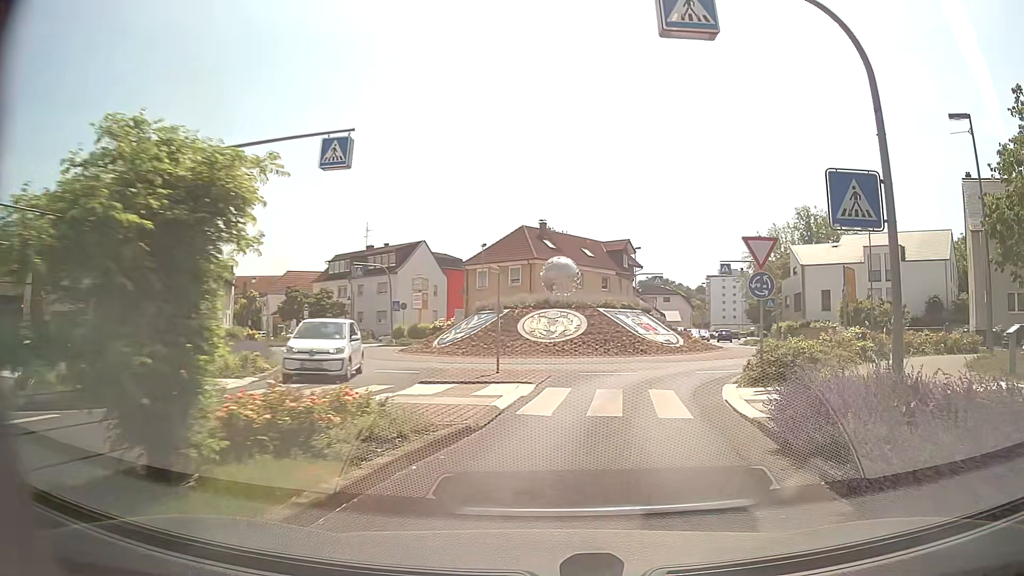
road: secondary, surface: asphalt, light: Day
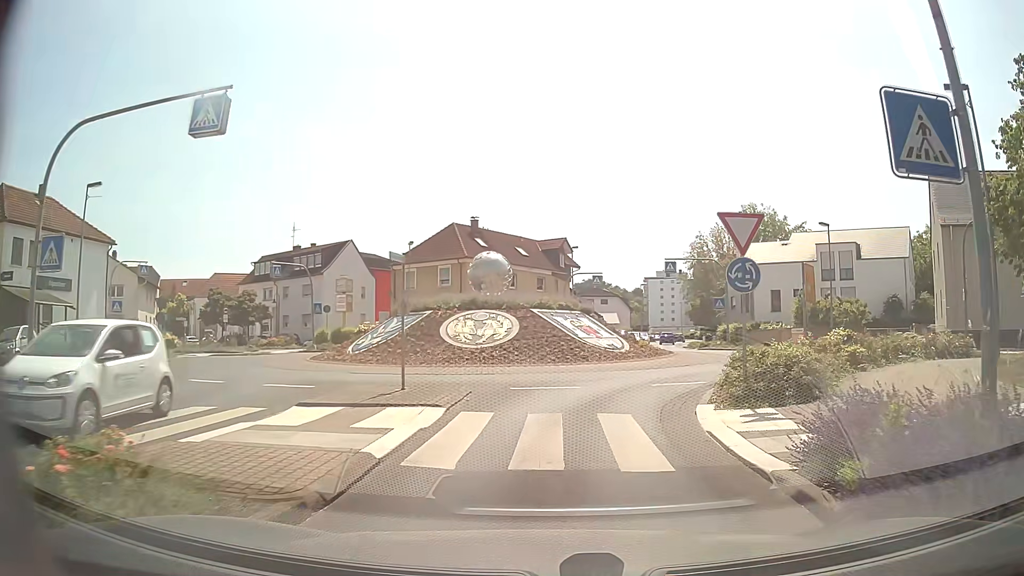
(+0.2, +3.4) m; +6°
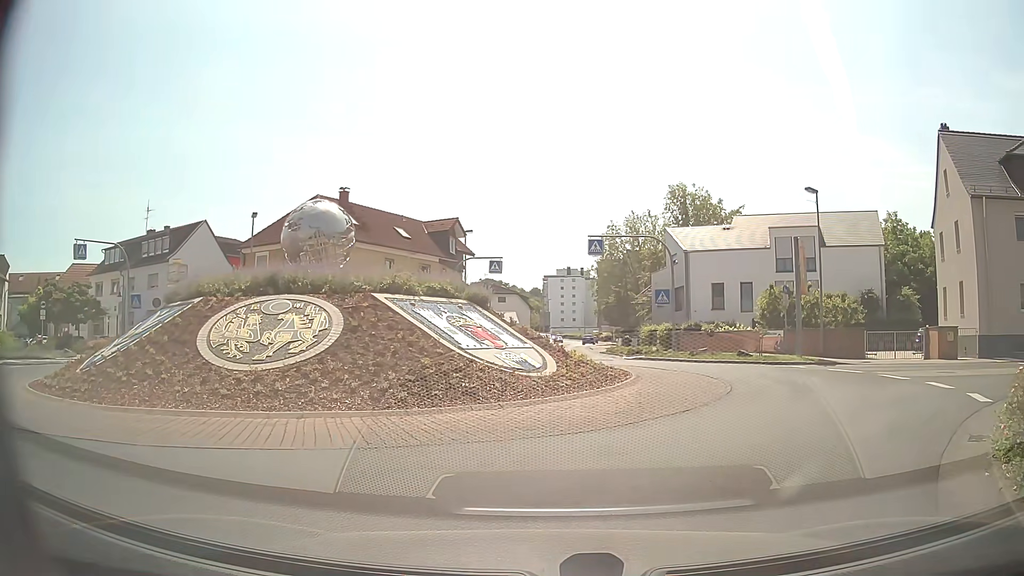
(+0.5, +11.6) m; +8°
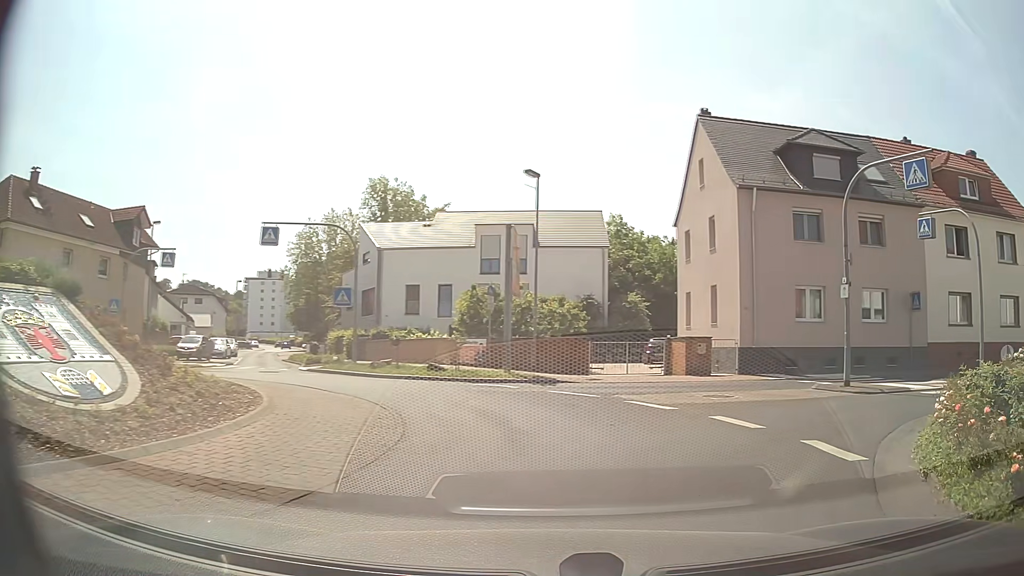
(+1.0, +5.6) m; +24°
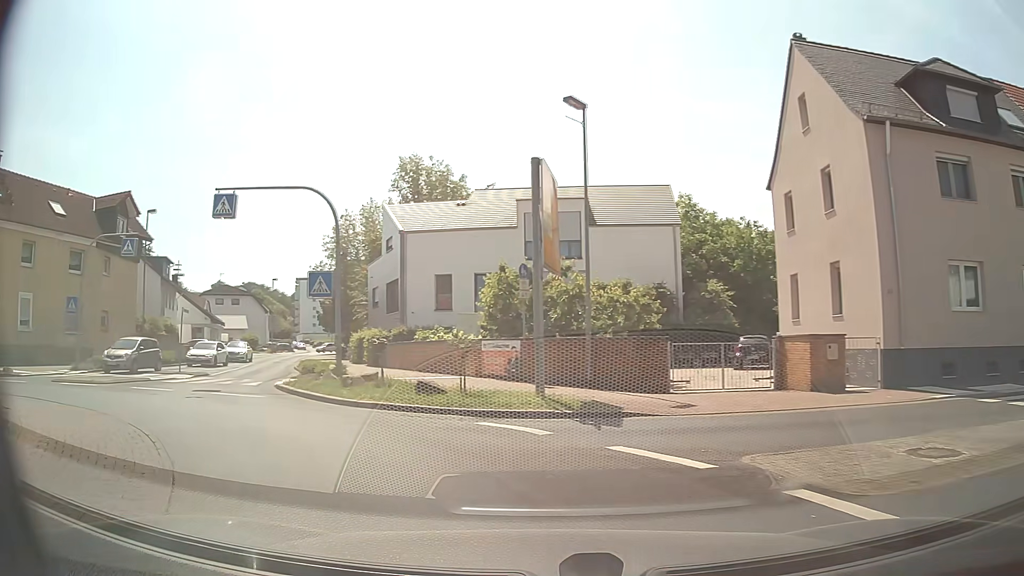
(+0.6, +8.5) m; -3°
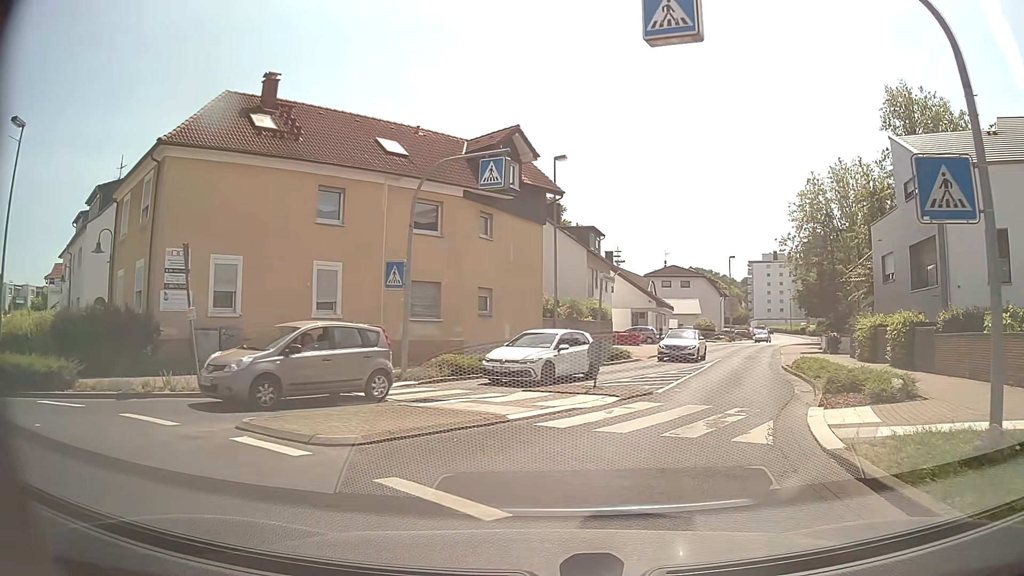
(-5.3, +11.9) m; -41°
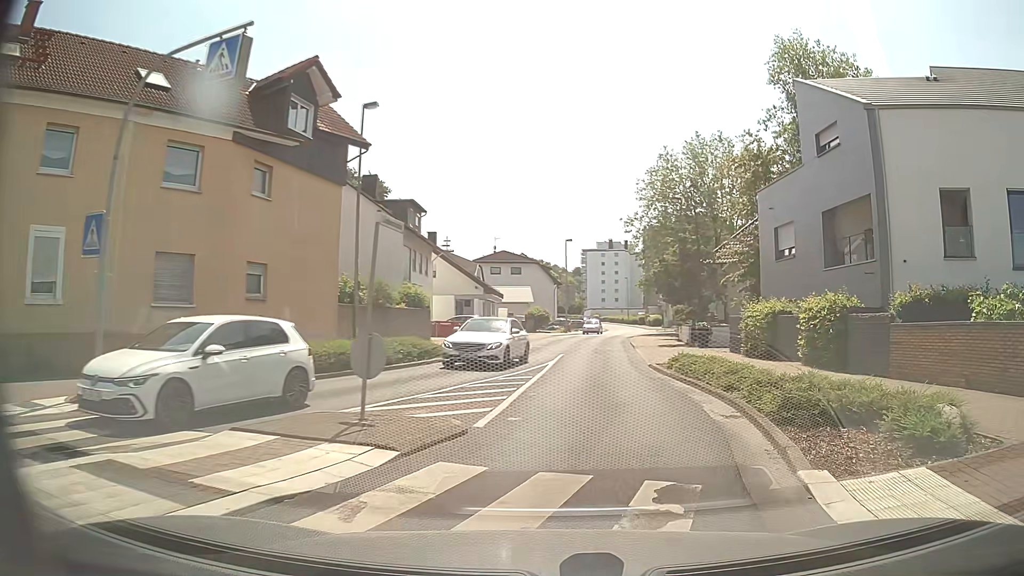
(+0.9, +7.1) m; +15°
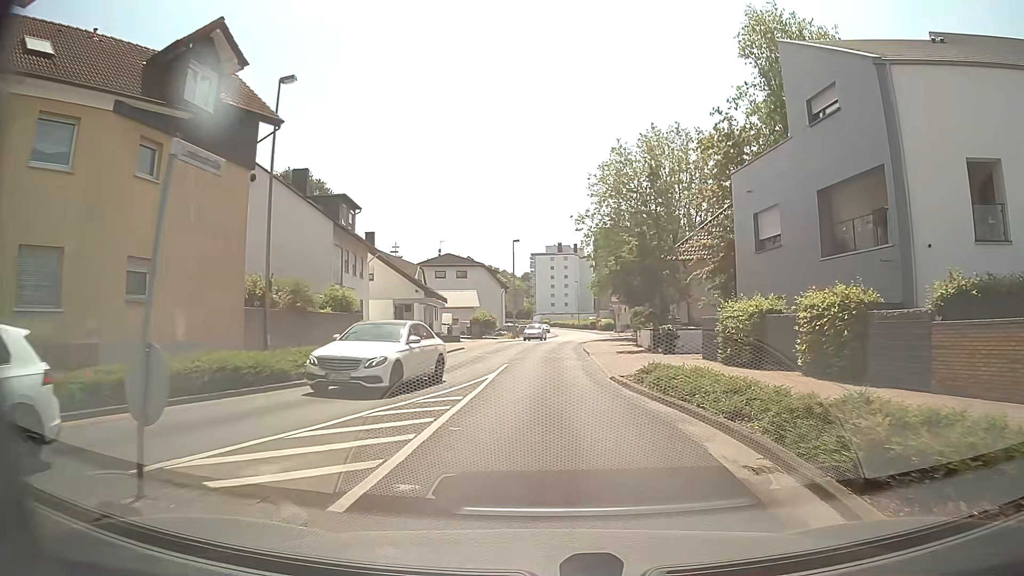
(+0.2, +4.1) m; +4°
(0, +10) (0, +20) (0, +30) (+1, +40) (+2, +50) (+3, +60) (+5, +70) (+6, +80) (+7, +90) (+7, +100) m
